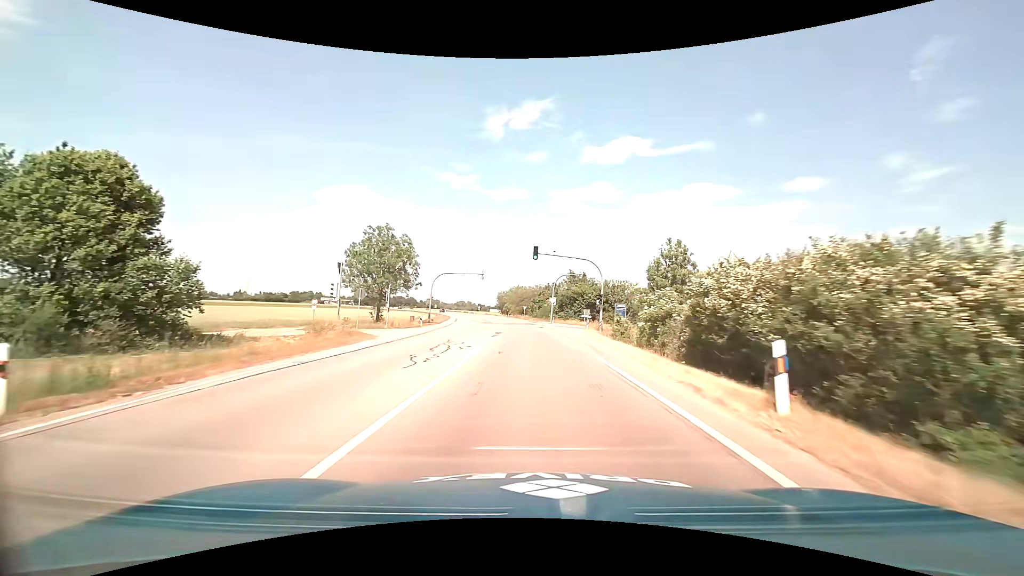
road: primary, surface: asphalt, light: Day
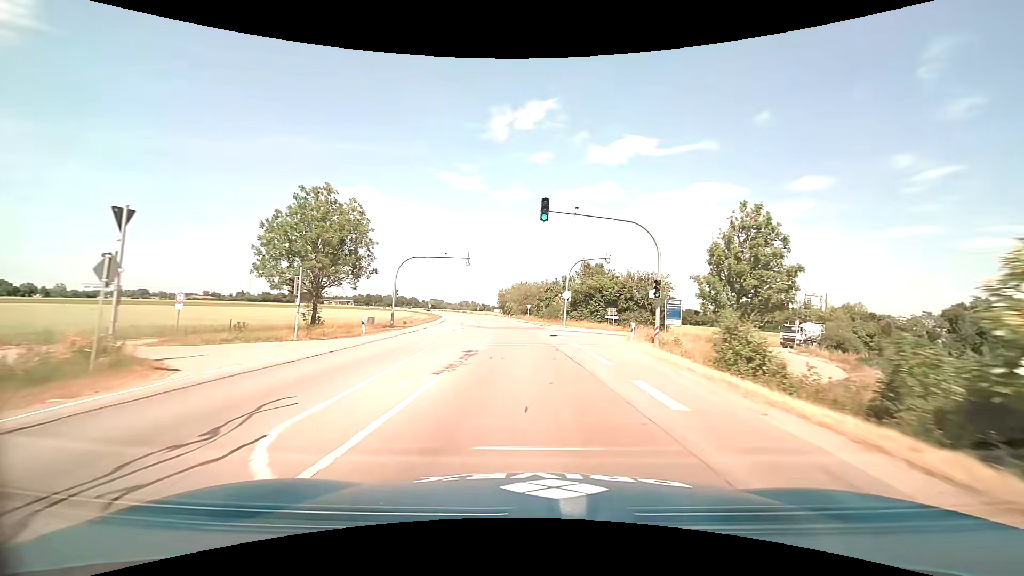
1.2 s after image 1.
(0.0, +17.6) m; 0°
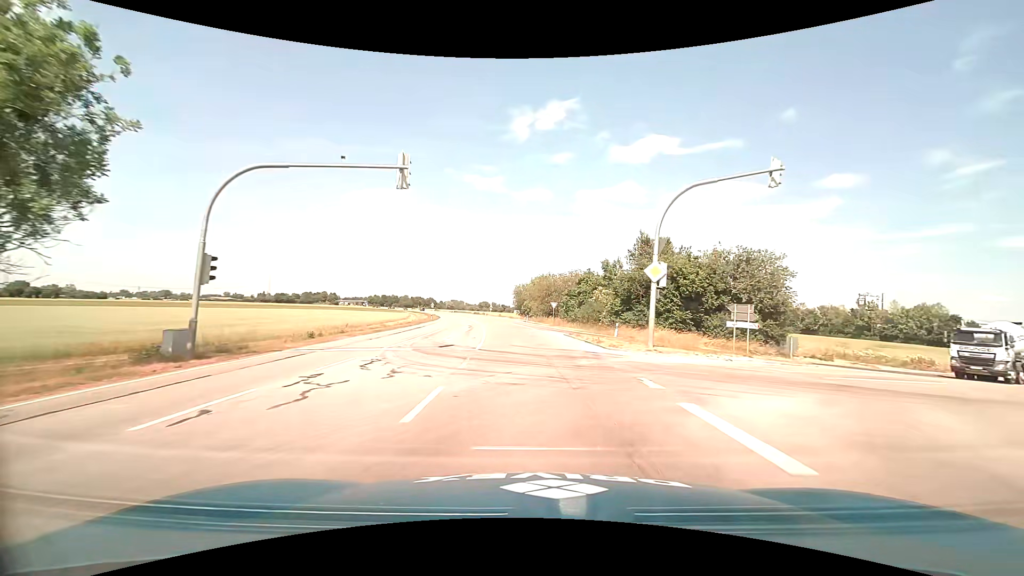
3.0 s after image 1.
(-0.6, +26.7) m; -3°
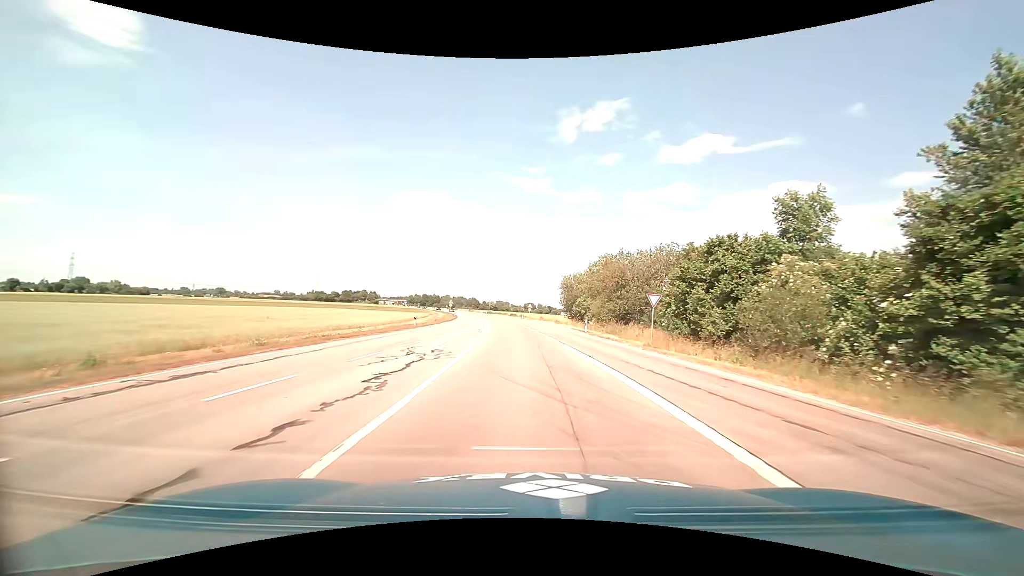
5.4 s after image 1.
(-1.1, +33.7) m; -5°
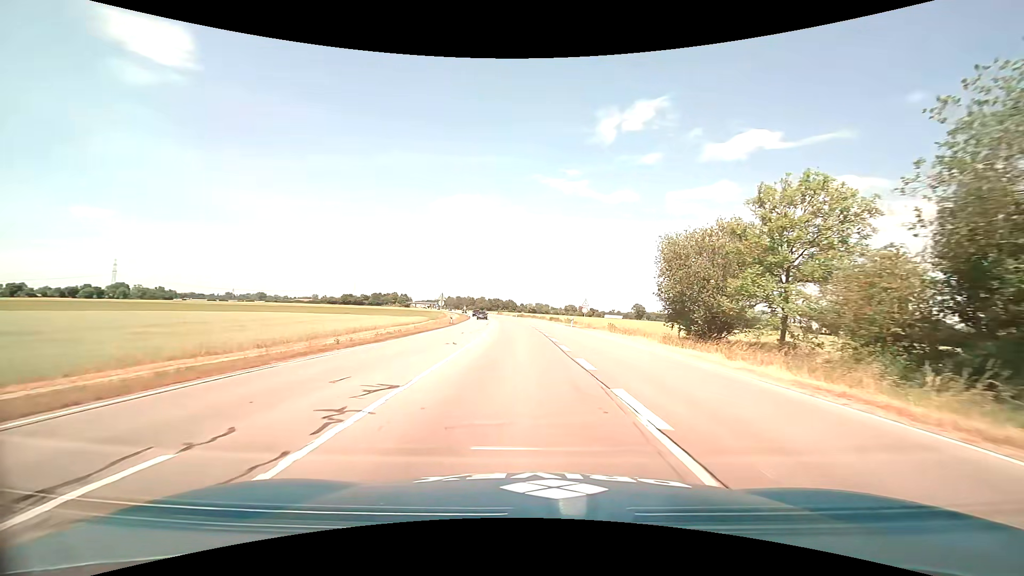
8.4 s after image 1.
(-1.6, +42.4) m; -5°
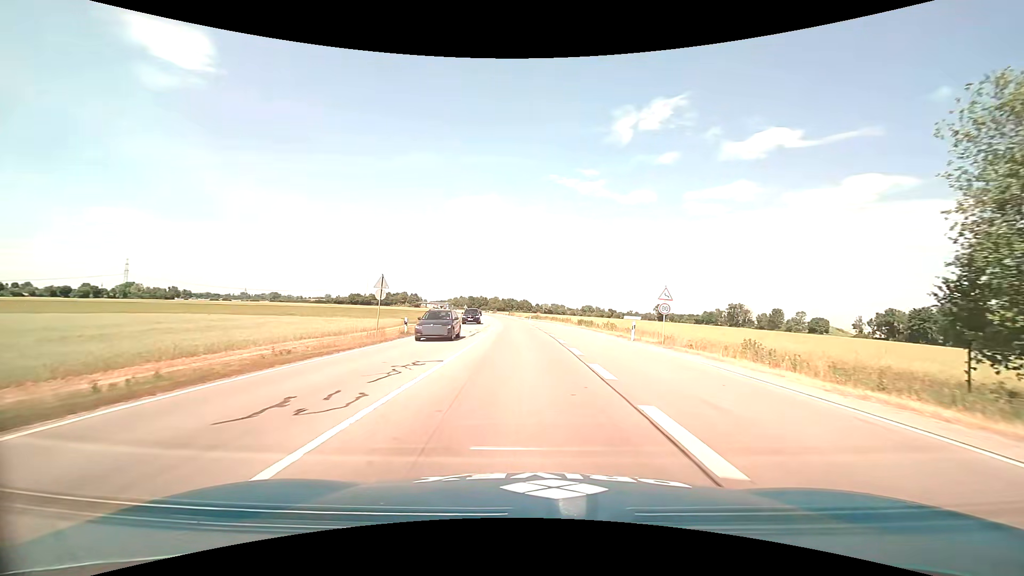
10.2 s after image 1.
(-0.5, +25.4) m; -2°
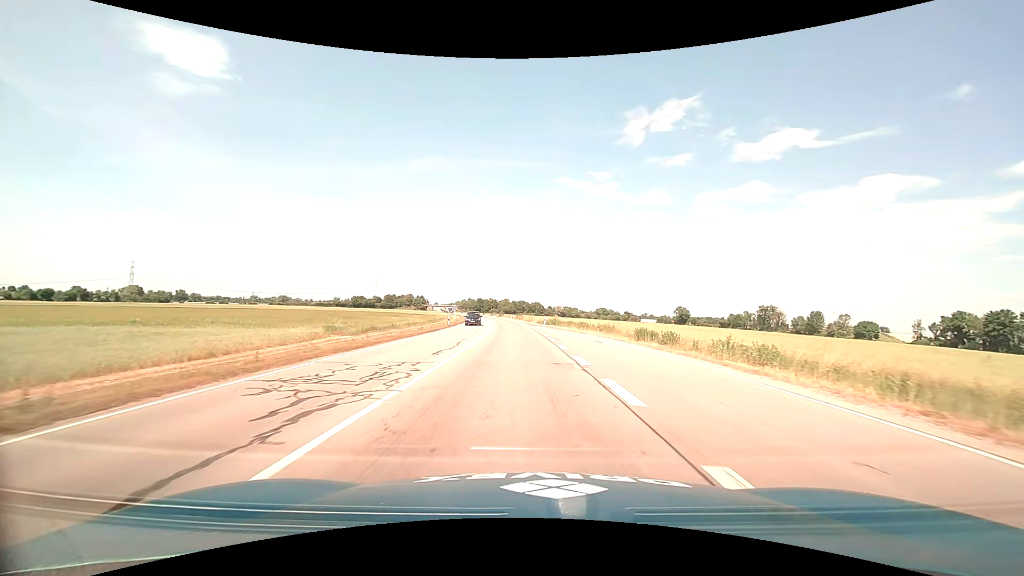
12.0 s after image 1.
(-0.3, +26.8) m; -1°
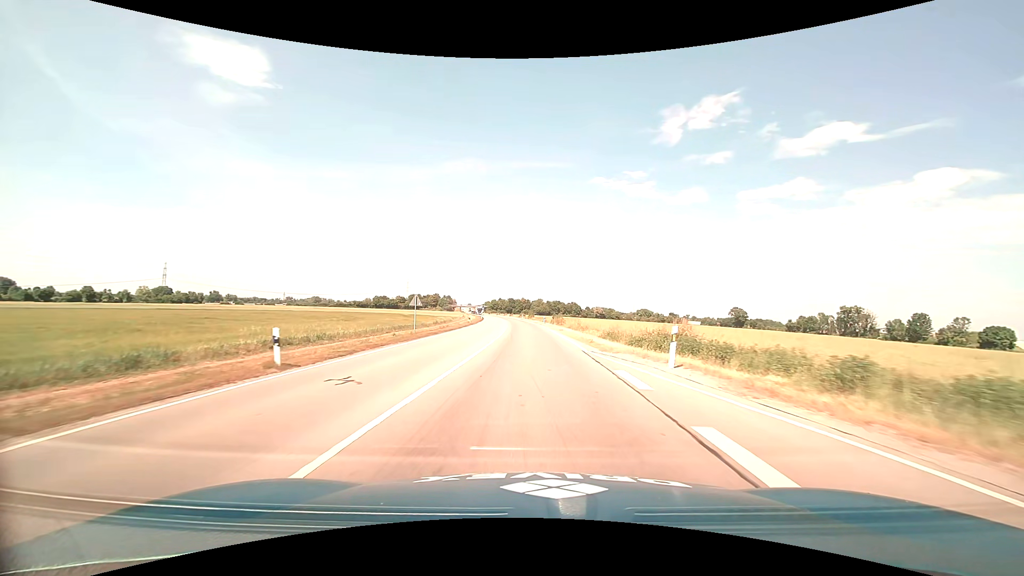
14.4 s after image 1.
(-1.2, +40.5) m; -4°
(0, +10) (0, +20) (0, +30) (-1, +40) (-1, +50) (-1, +60) (-2, +70) (-2, +80) (-3, +90) (-3, +100) m
